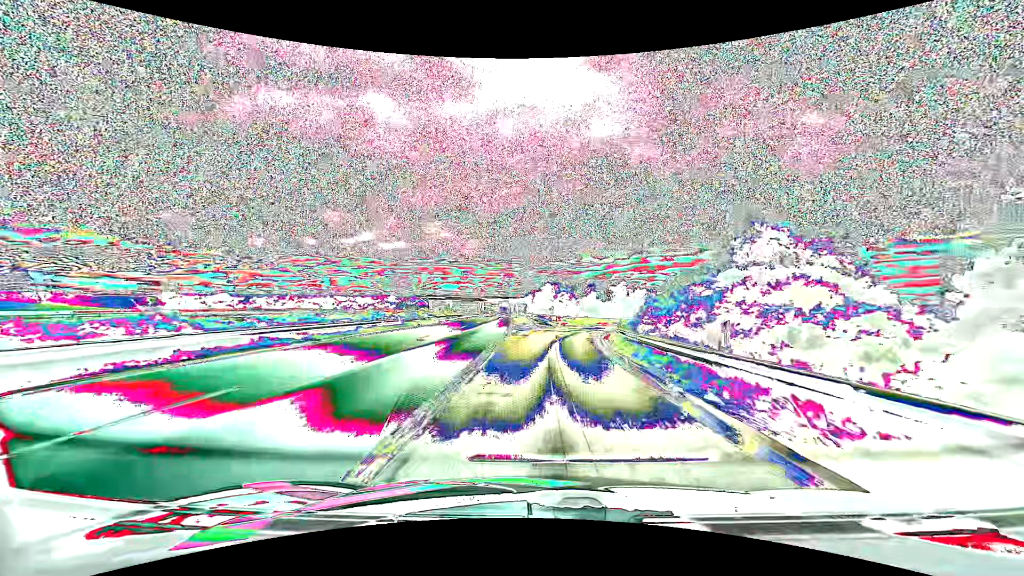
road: motorway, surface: asphalt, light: Day
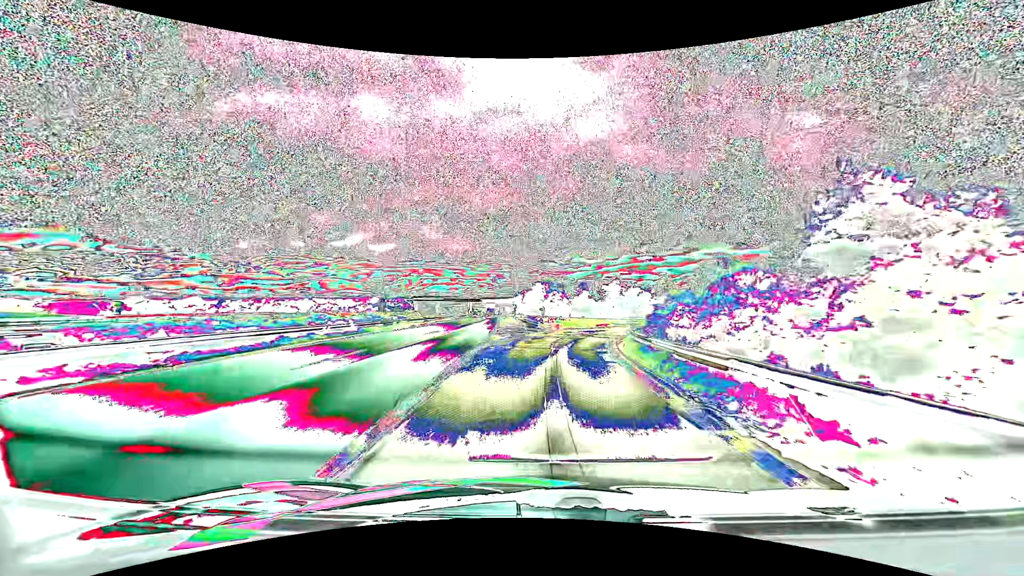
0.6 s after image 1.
(+0.1, +8.8) m; +1°
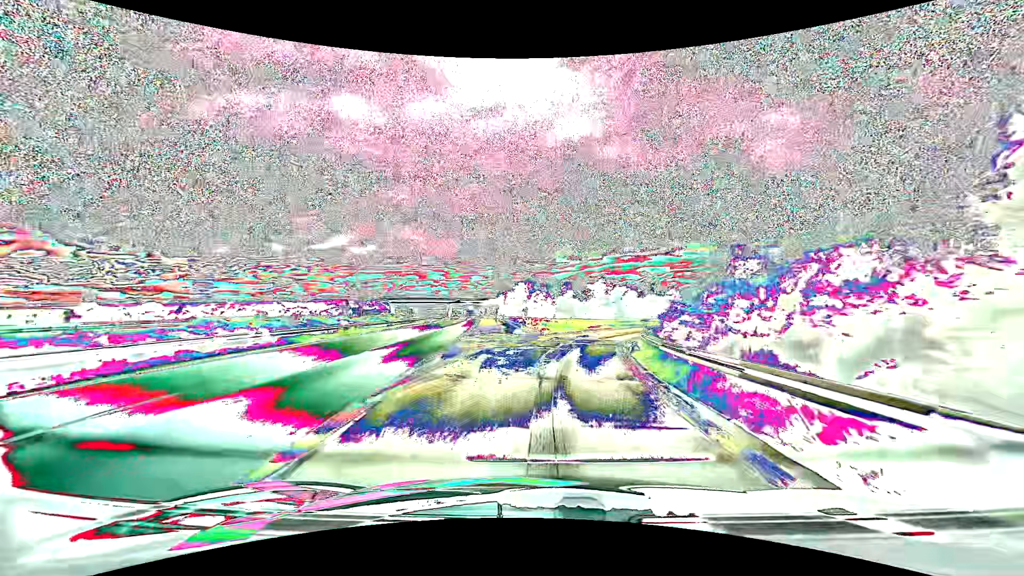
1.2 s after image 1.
(+0.1, +8.7) m; +2°
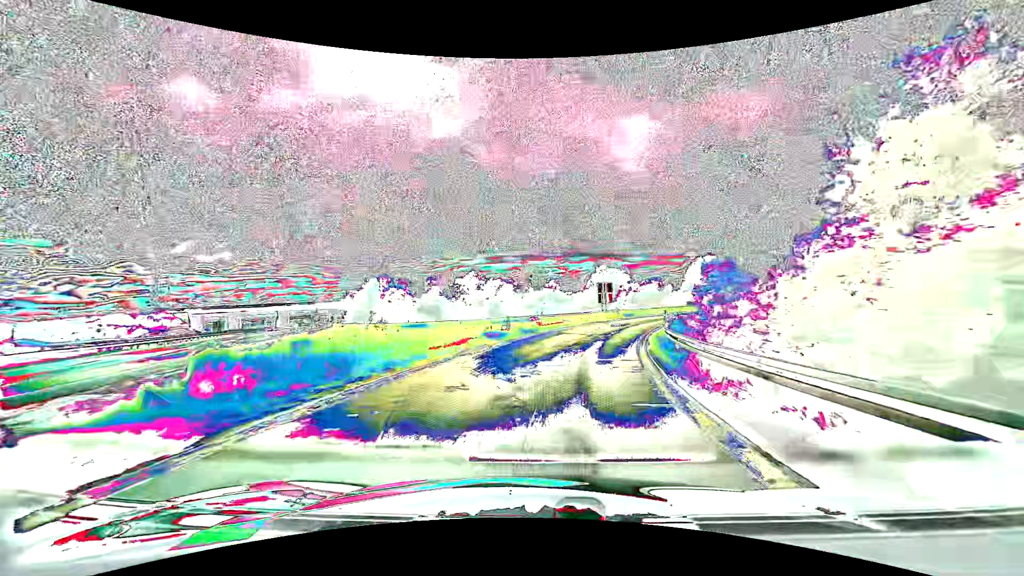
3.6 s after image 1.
(+3.8, +33.6) m; +14°
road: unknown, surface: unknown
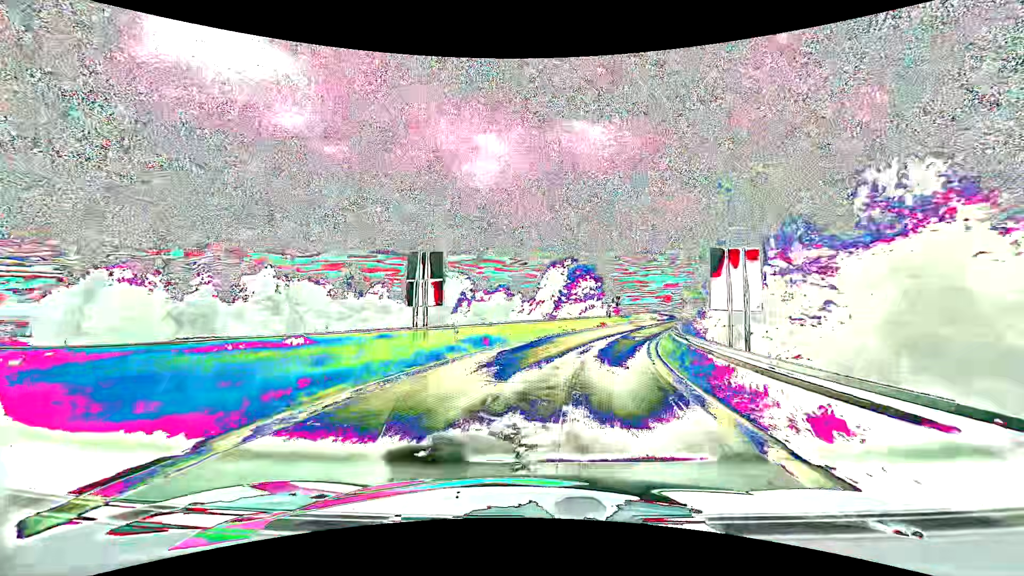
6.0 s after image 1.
(+4.5, +31.9) m; +18°
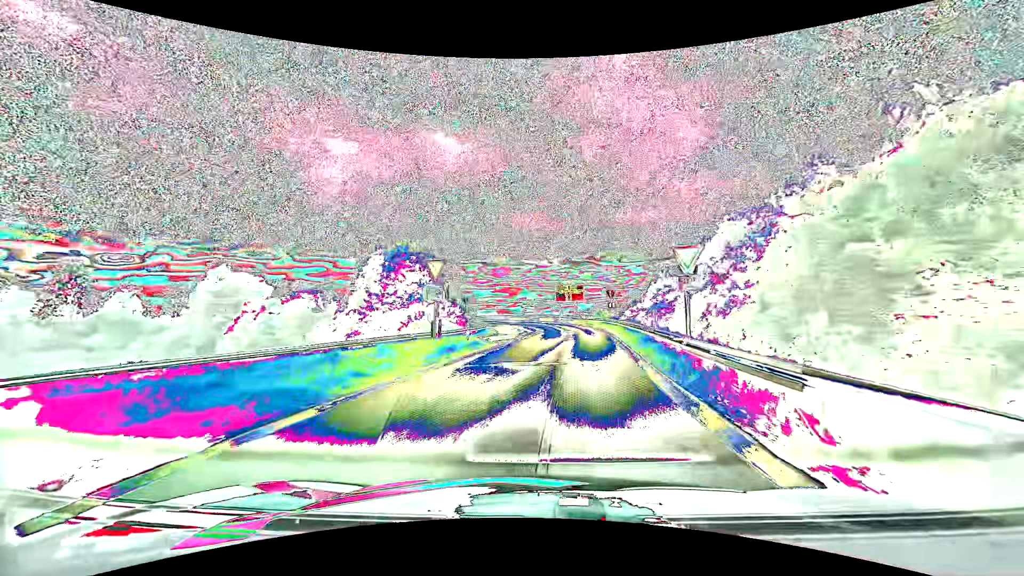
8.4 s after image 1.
(+4.9, +30.4) m; +17°
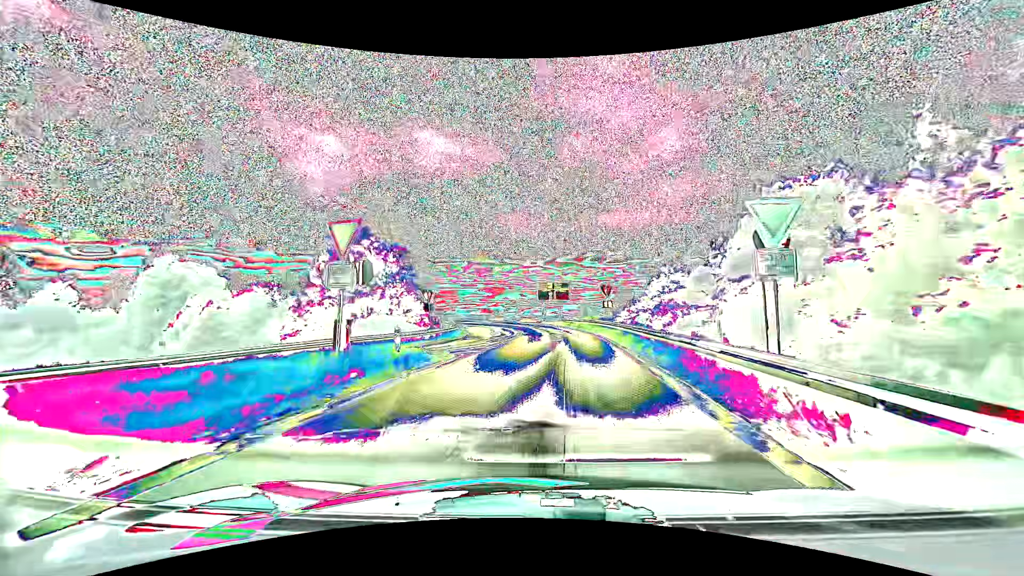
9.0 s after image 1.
(+0.2, +7.8) m; +2°
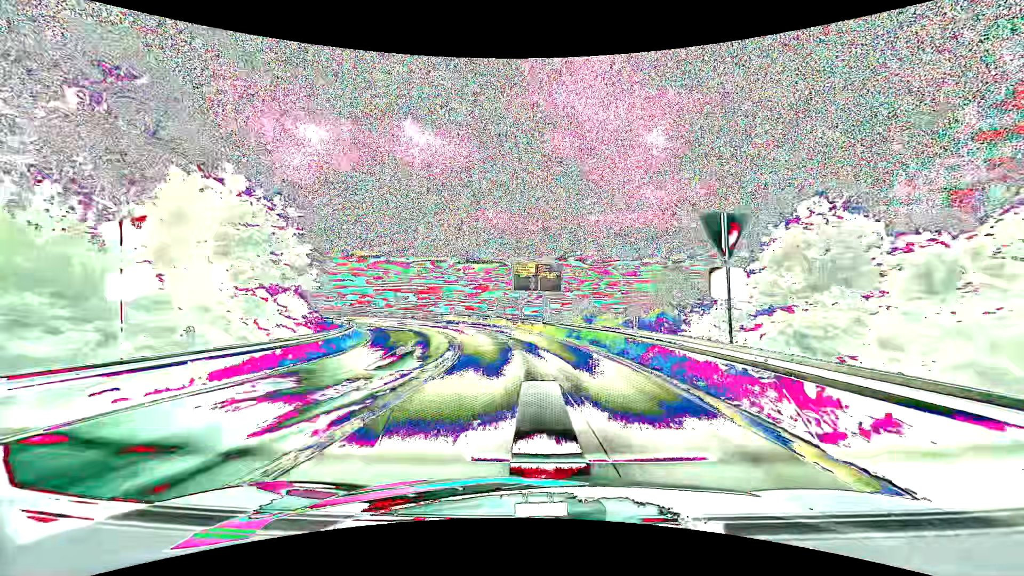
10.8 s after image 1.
(+0.7, +23.6) m; +2°
(0, +10) (-1, +20) (-2, +30) (-4, +40) (-8, +49) (-14, +57) (-22, +63) (-30, +68) (-39, +73) (-49, +76) m
